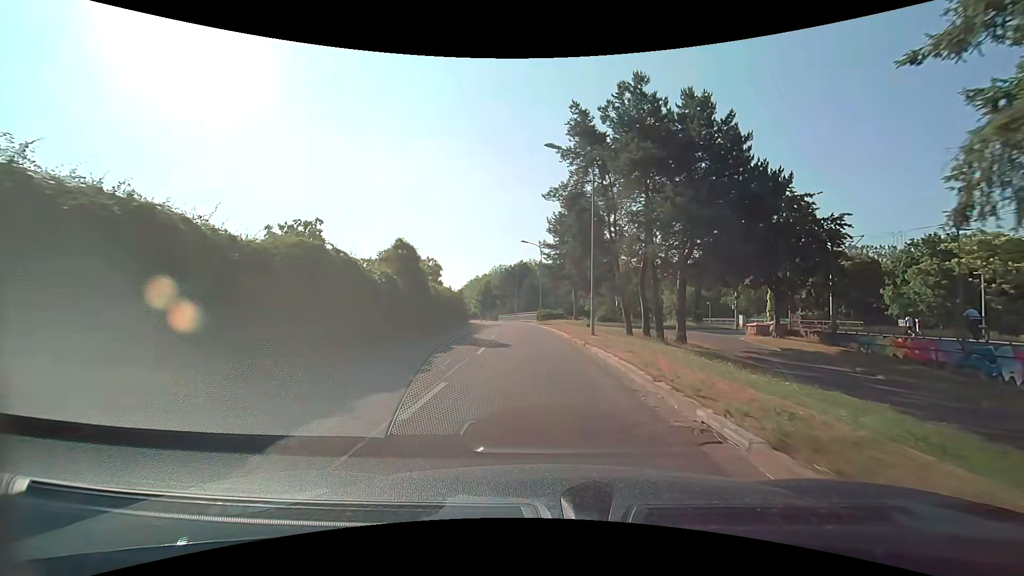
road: tertiary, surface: asphalt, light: Day
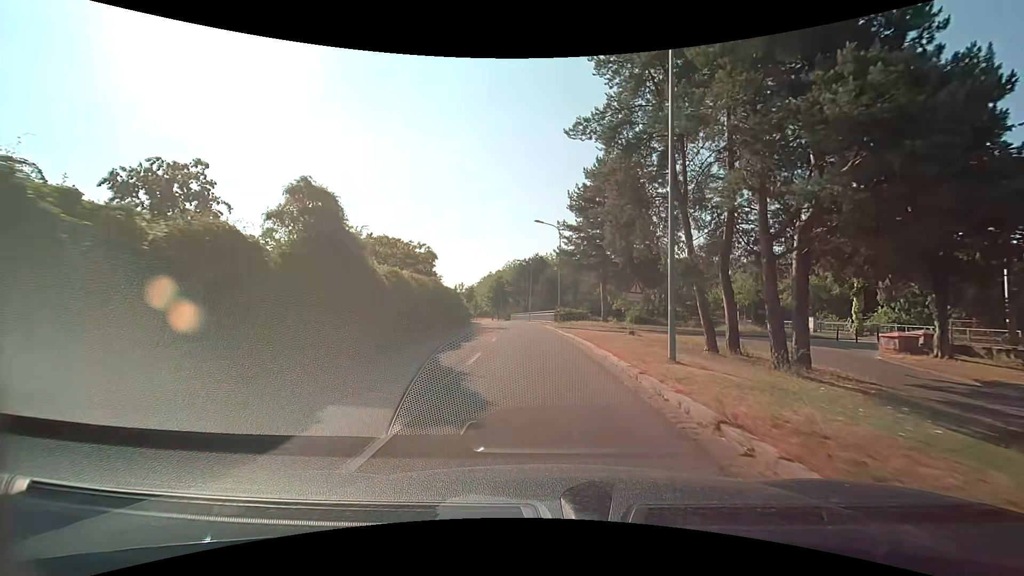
(-0.2, +11.9) m; -2°
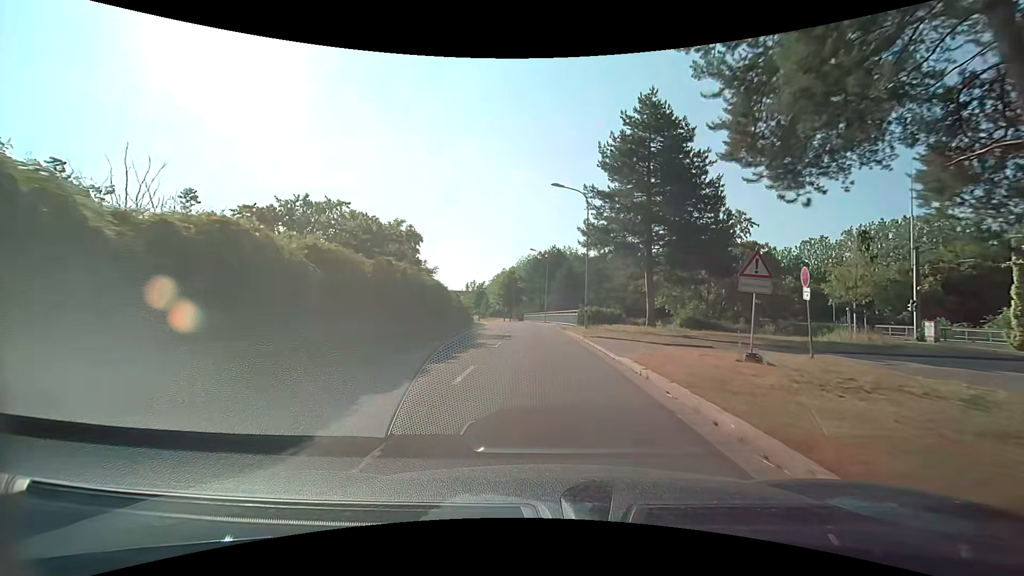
(-0.2, +12.5) m; -2°
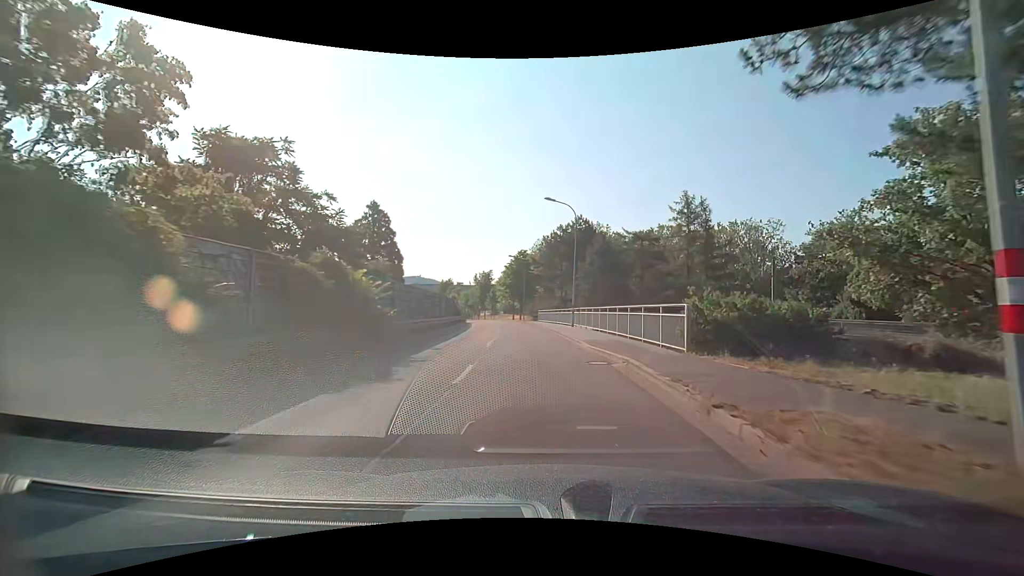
(-0.3, +26.9) m; -2°
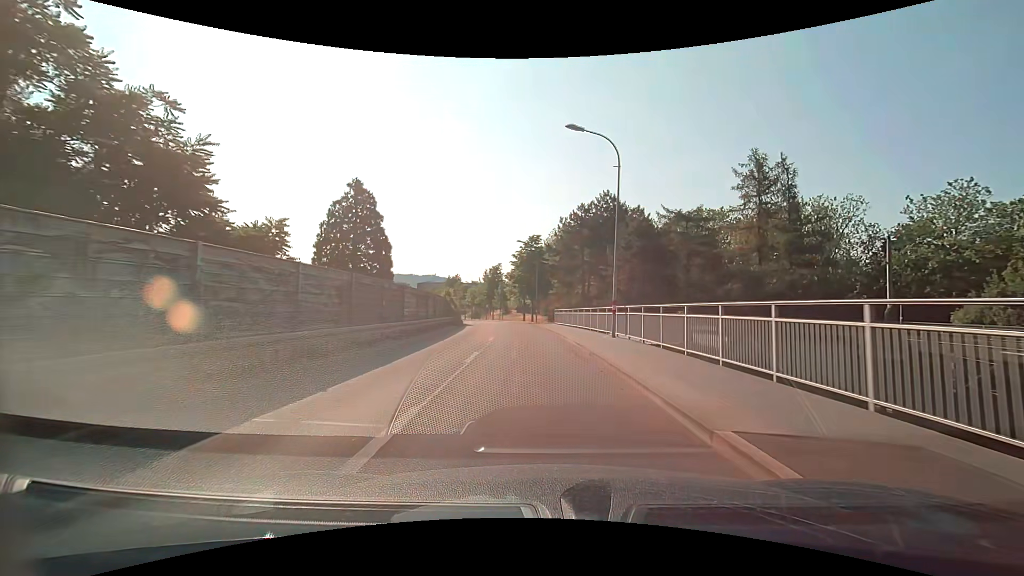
(-0.3, +14.1) m; -2°
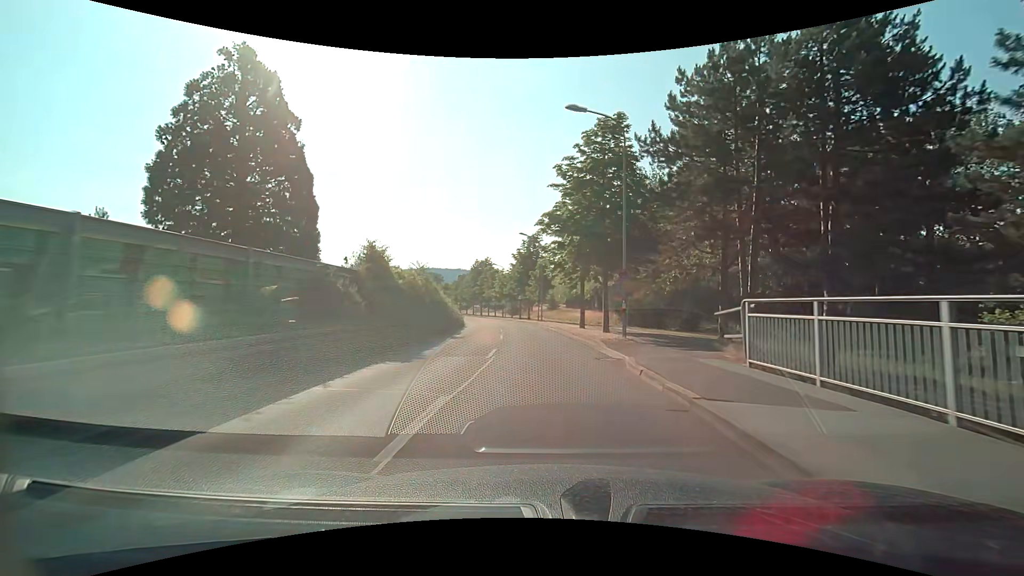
(-1.6, +35.6) m; -6°
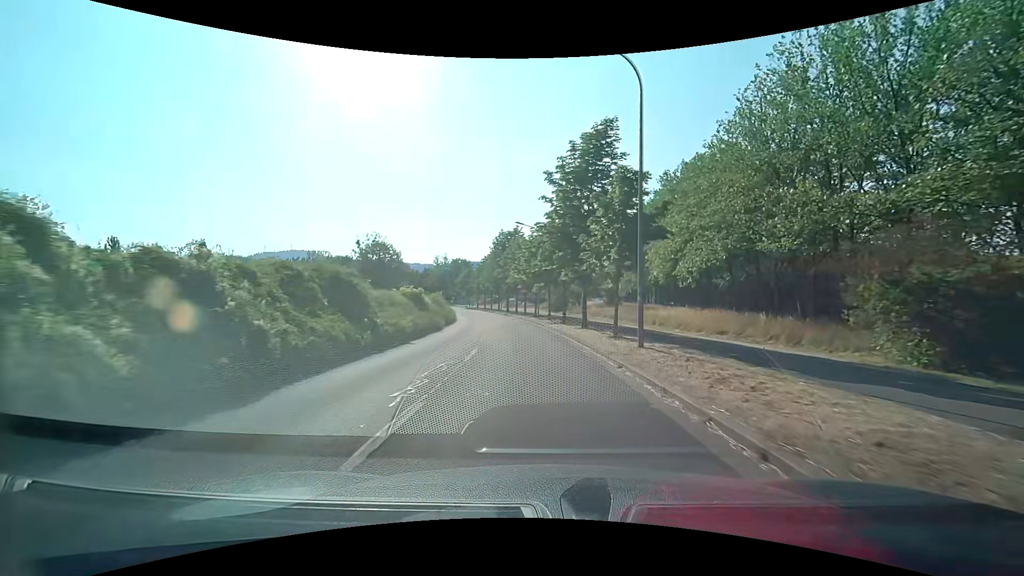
(-1.3, +36.5) m; -5°
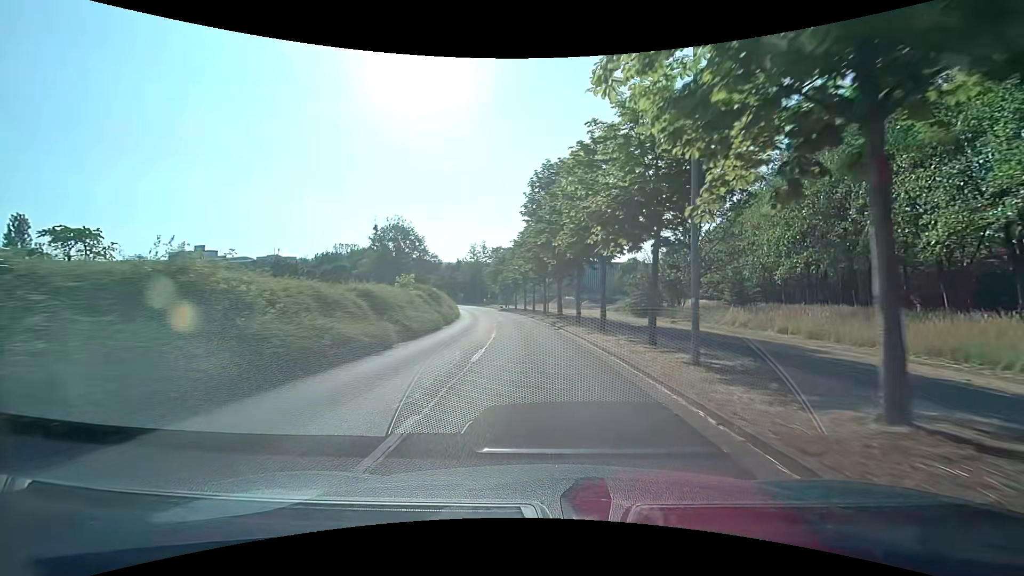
(-2.3, +36.8) m; -7°
(0, +10) (0, +20) (-1, +30) (-2, +40) (-3, +50) (-5, +60) (-7, +70) (-9, +79) (-12, +89) (-14, +99) m
